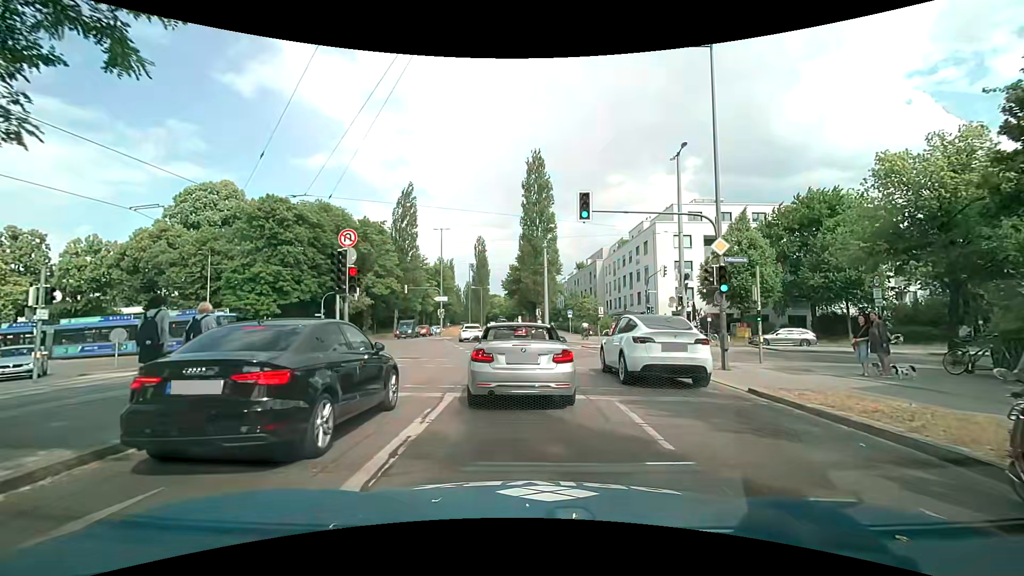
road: secondary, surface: asphalt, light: Day
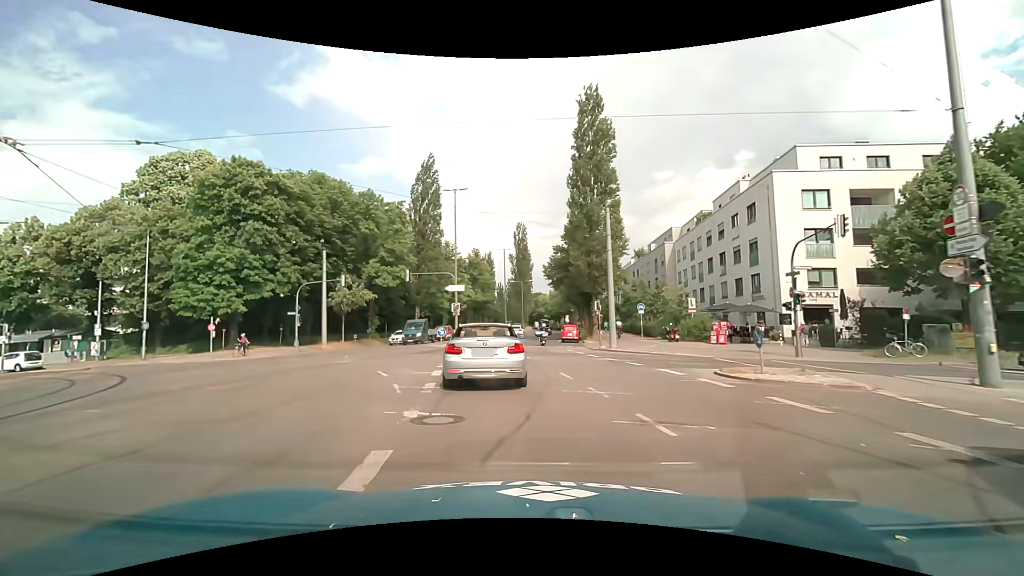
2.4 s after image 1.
(-0.1, +17.8) m; -4°
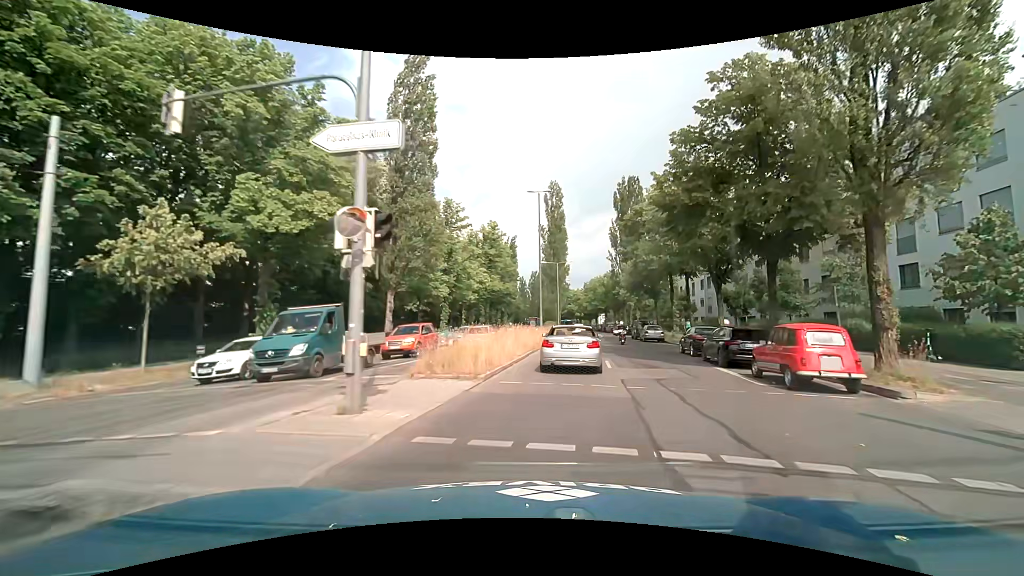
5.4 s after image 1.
(-2.9, +31.5) m; -3°
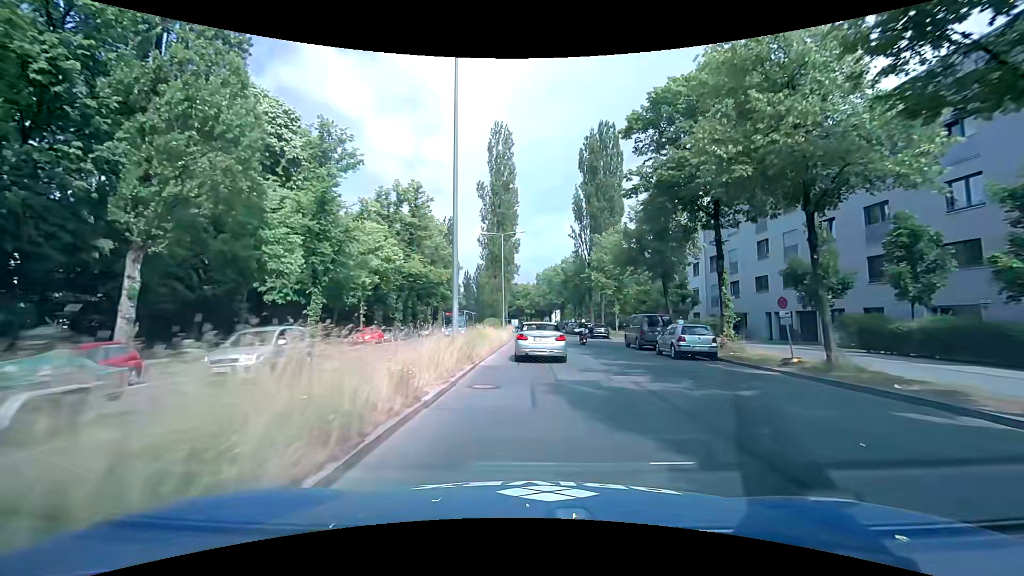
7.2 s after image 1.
(+1.7, +23.0) m; +6°
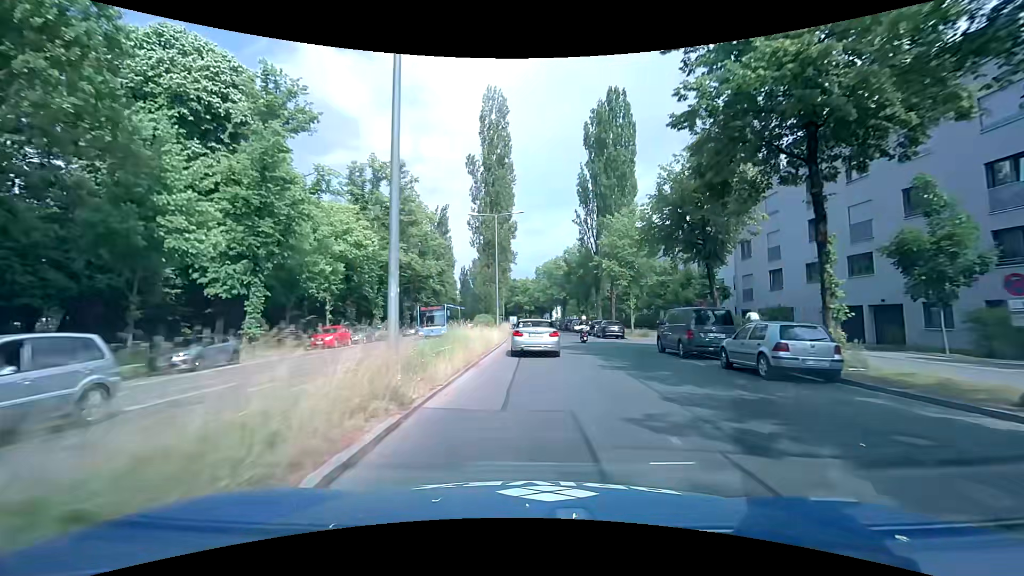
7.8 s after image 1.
(0.0, +7.9) m; 0°
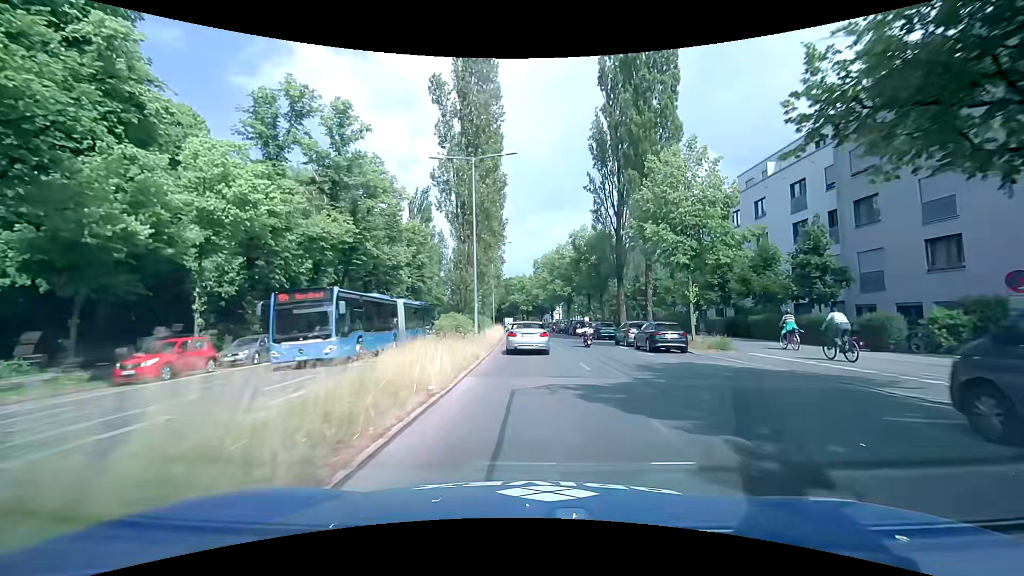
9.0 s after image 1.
(+0.1, +15.8) m; +1°
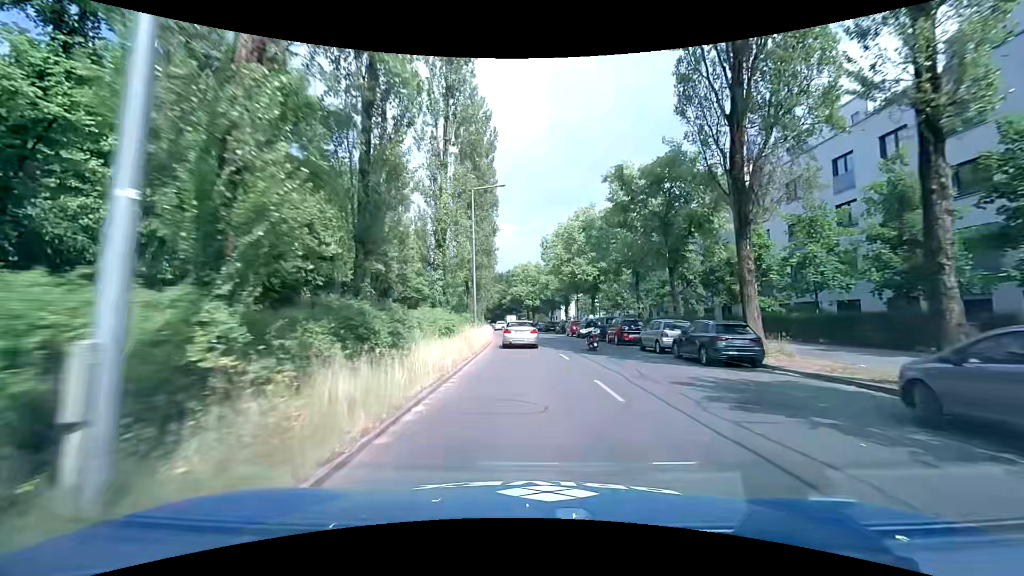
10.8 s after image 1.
(-0.1, +23.6) m; -1°
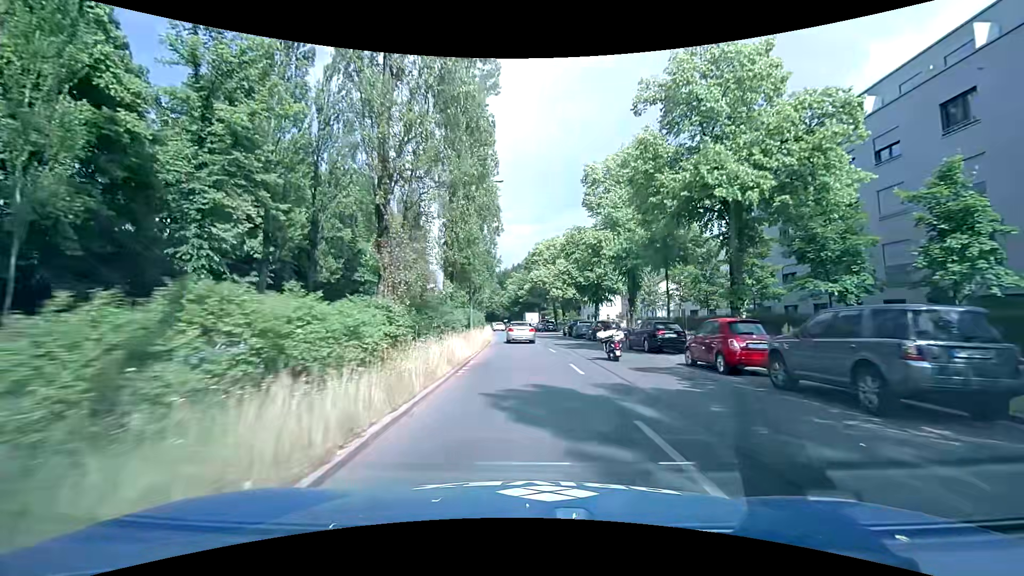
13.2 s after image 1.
(-0.8, +31.5) m; -3°
(0, +10) (0, +20) (0, +30) (-1, +40) (-1, +50) (-2, +60) (-3, +70) (-4, +80) (-5, +90) (-6, +100) m
